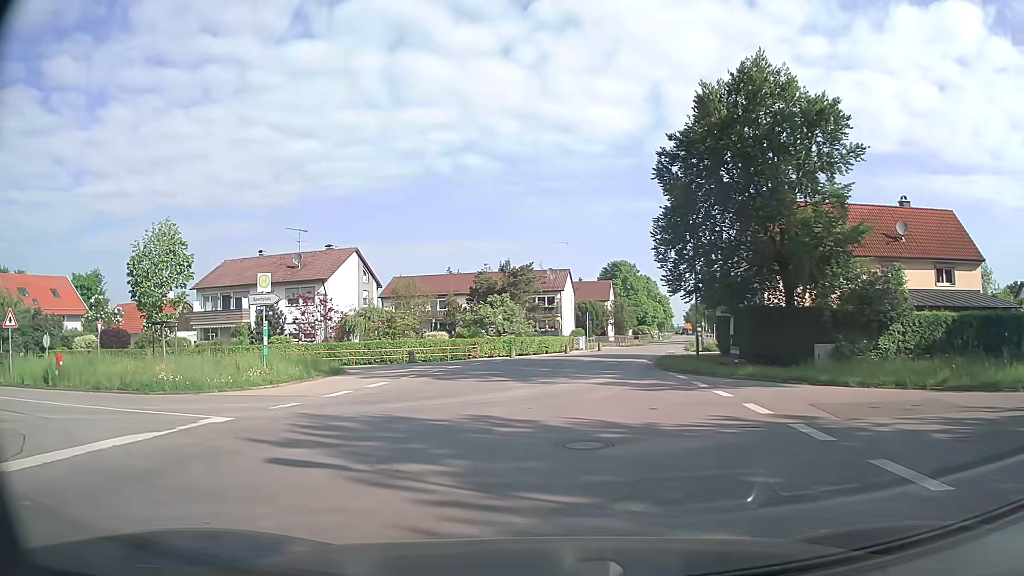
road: tertiary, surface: asphalt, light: Day
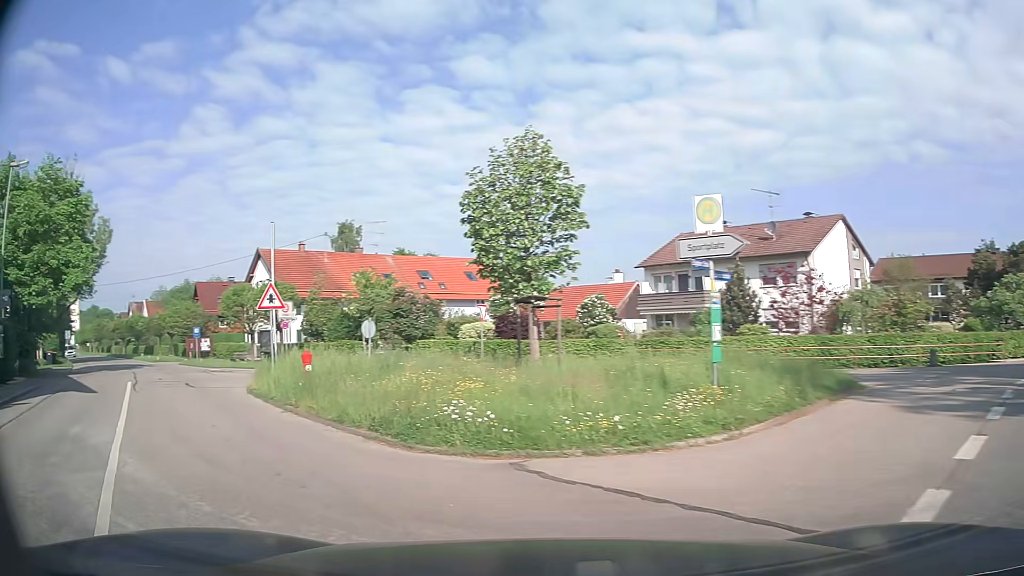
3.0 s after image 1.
(-3.2, +11.3) m; -41°
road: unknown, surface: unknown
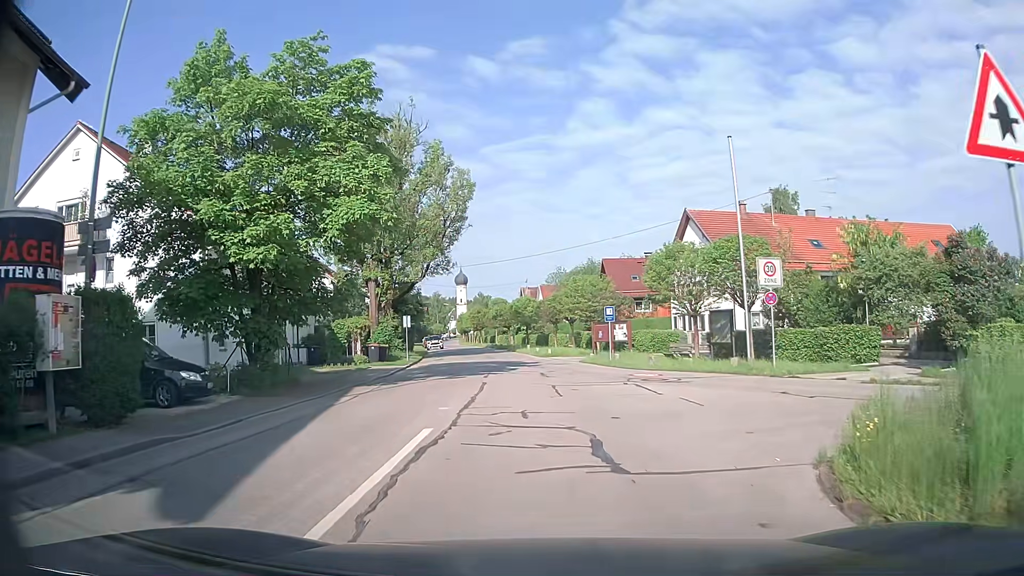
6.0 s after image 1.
(-6.9, +13.6) m; -34°
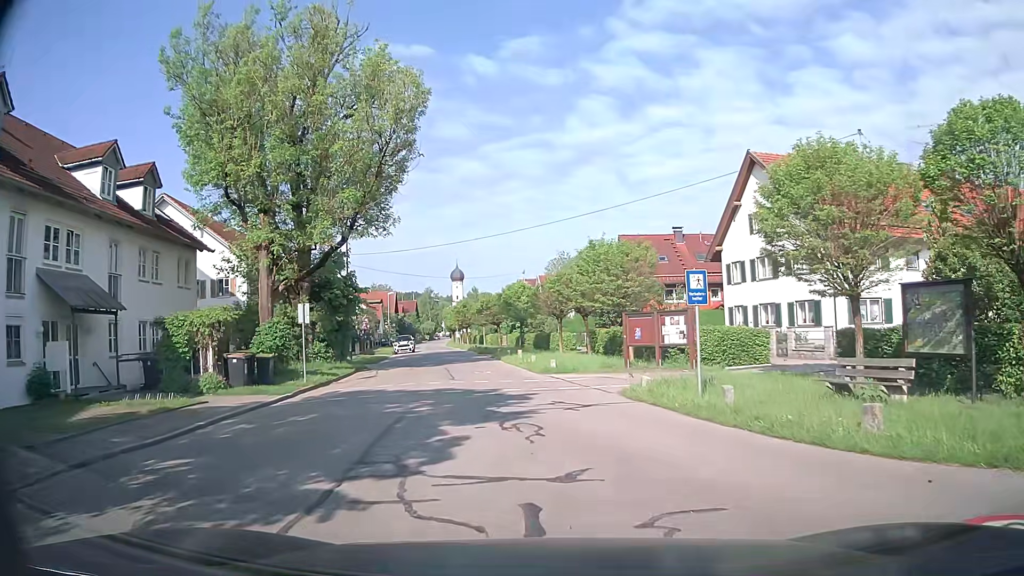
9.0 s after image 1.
(-0.1, +16.7) m; 0°
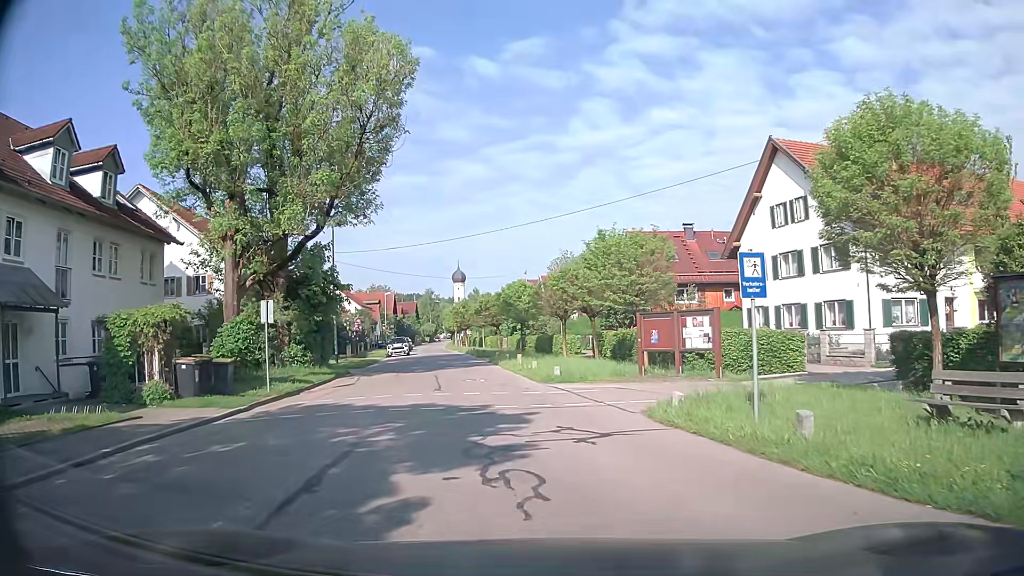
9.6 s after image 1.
(-0.1, +3.2) m; -1°
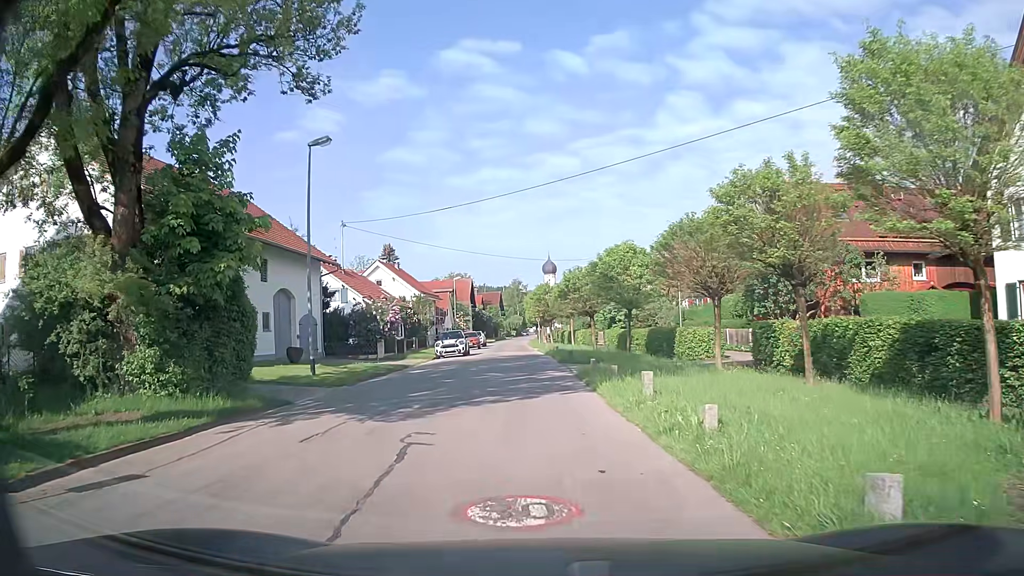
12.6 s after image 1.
(-0.9, +16.2) m; -8°
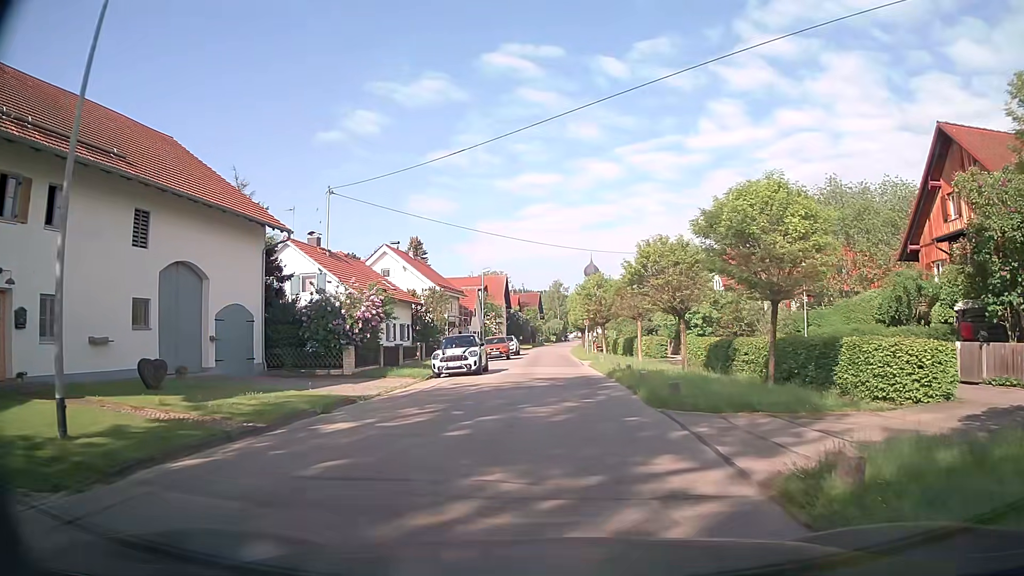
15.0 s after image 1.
(-0.5, +14.3) m; -3°
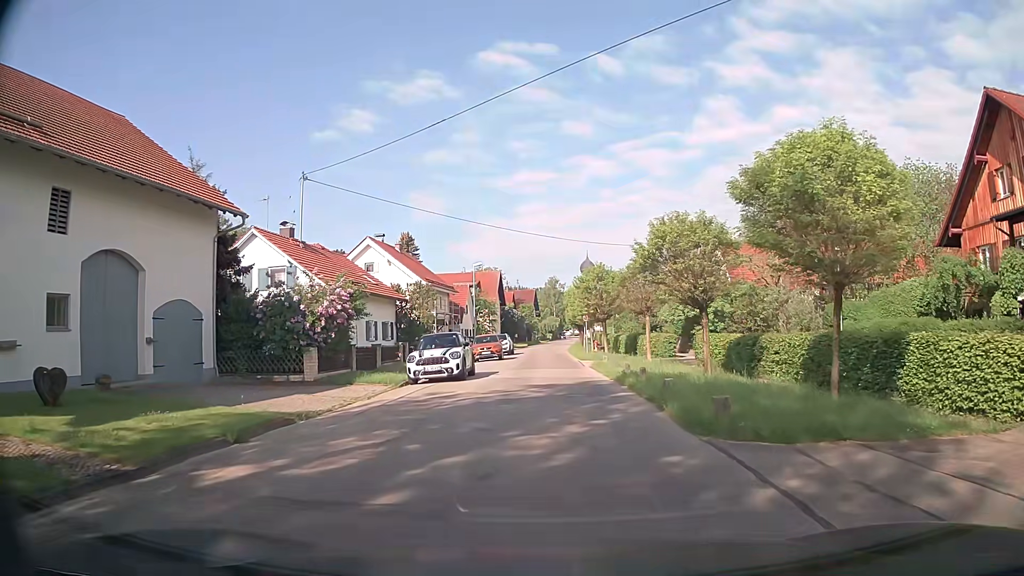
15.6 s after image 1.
(0.0, +3.9) m; +1°
